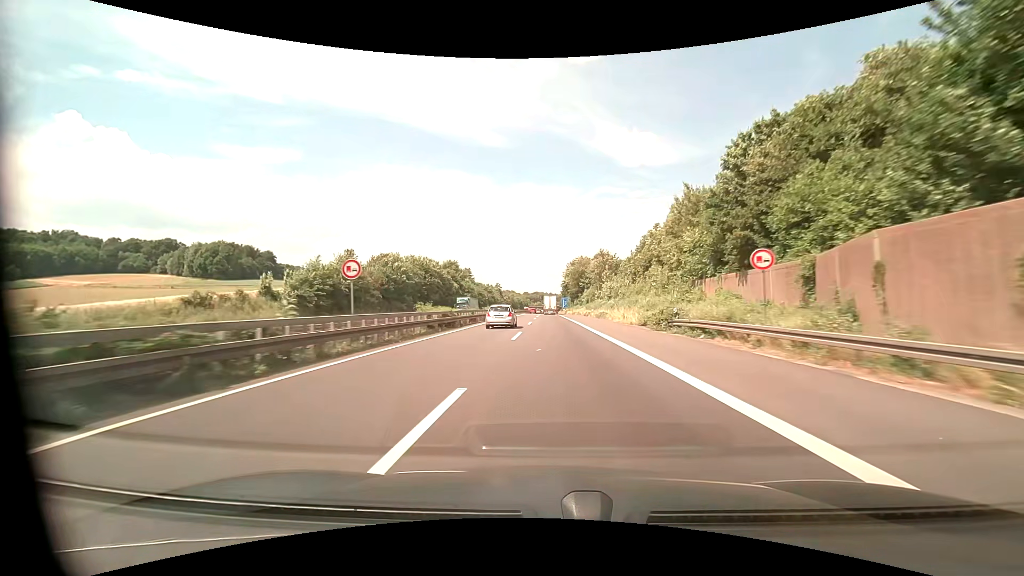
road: motorway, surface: asphalt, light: Day
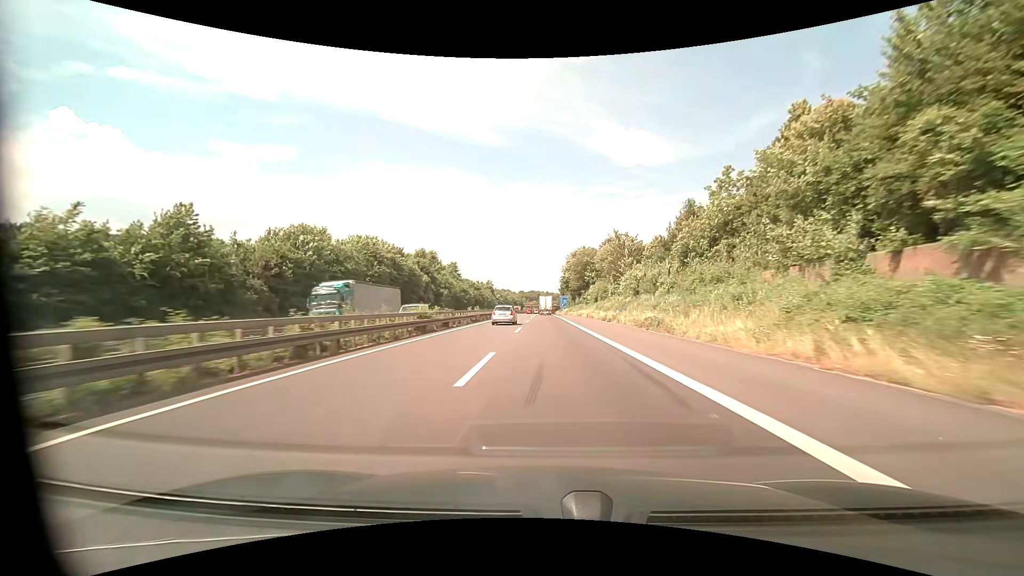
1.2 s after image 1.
(+0.1, +30.0) m; 0°
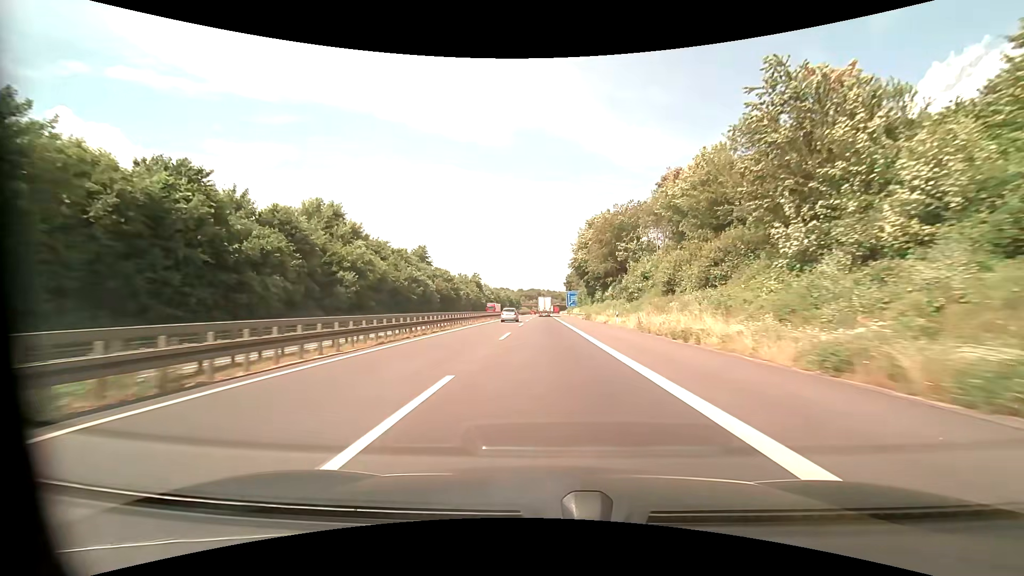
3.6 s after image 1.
(+0.1, +59.3) m; 0°
